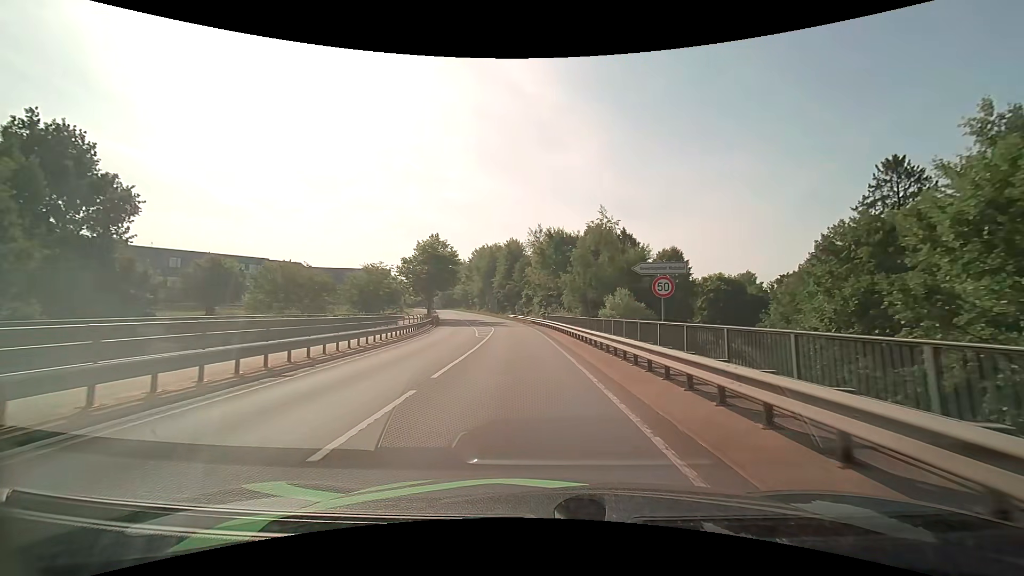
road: secondary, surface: asphalt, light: Day
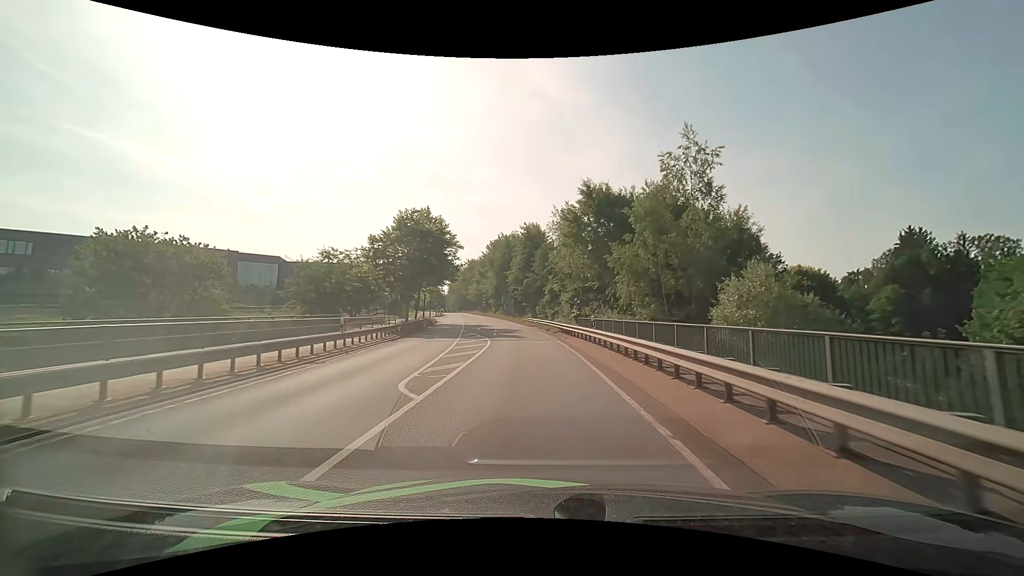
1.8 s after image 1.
(-0.5, +21.1) m; -3°
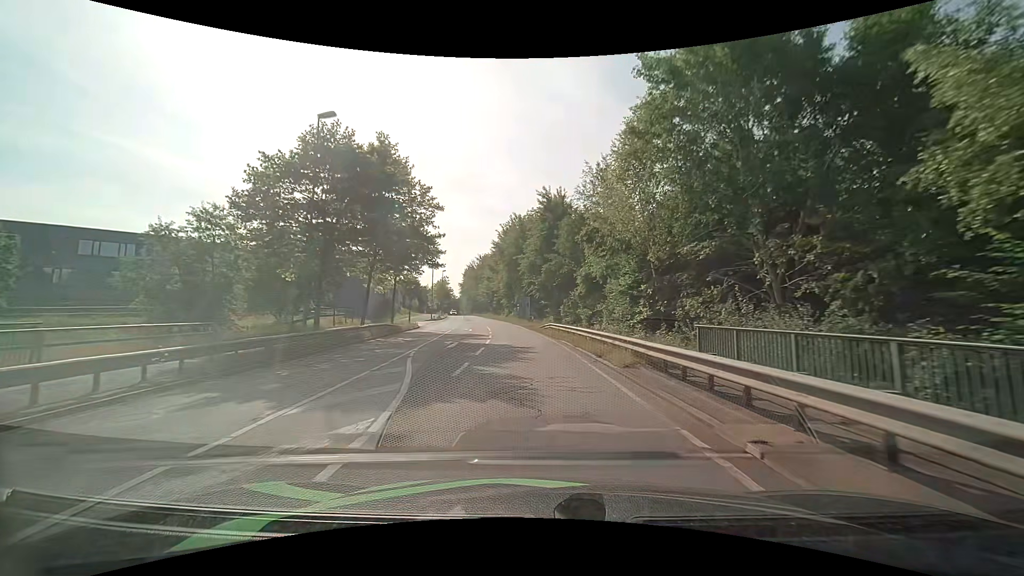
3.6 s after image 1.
(-0.5, +21.7) m; -2°
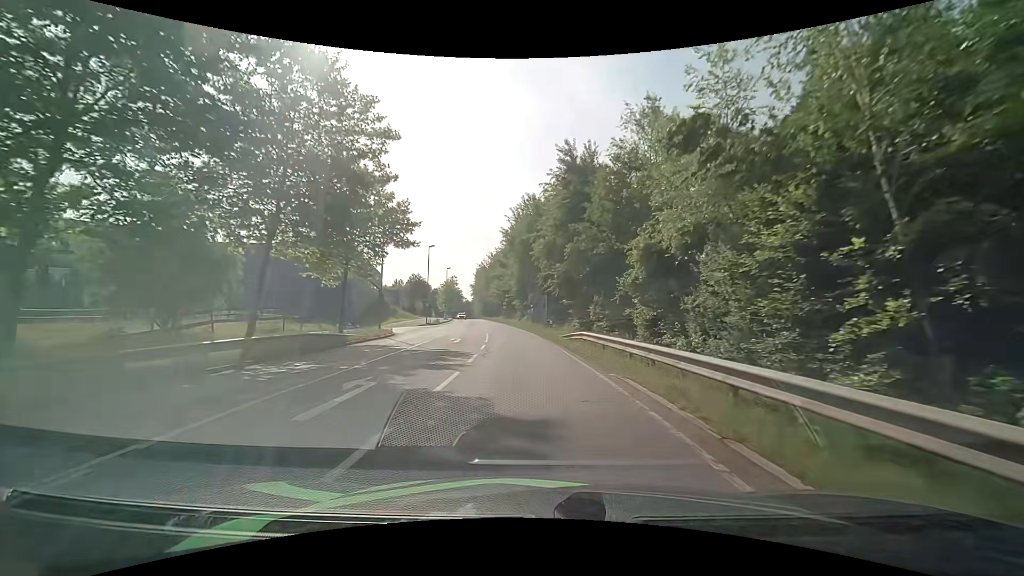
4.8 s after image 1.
(-0.2, +14.6) m; -1°
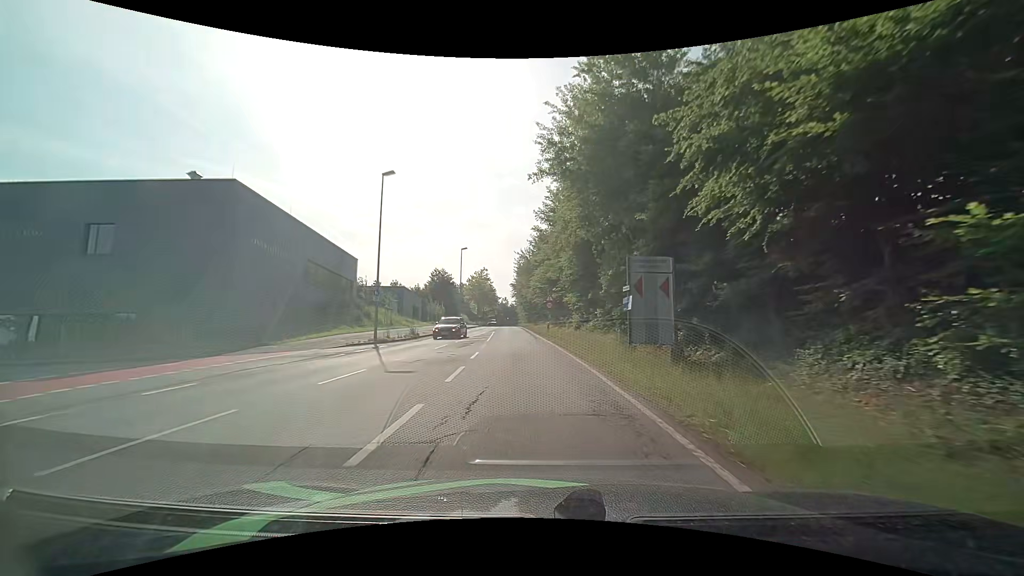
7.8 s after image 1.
(-2.2, +36.0) m; -6°
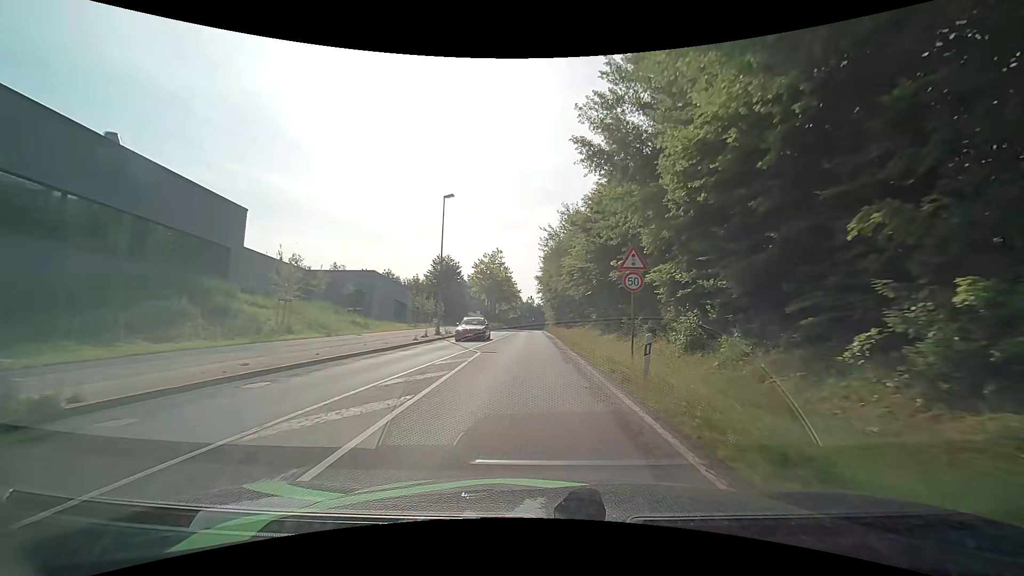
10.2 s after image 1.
(-1.0, +28.4) m; -3°
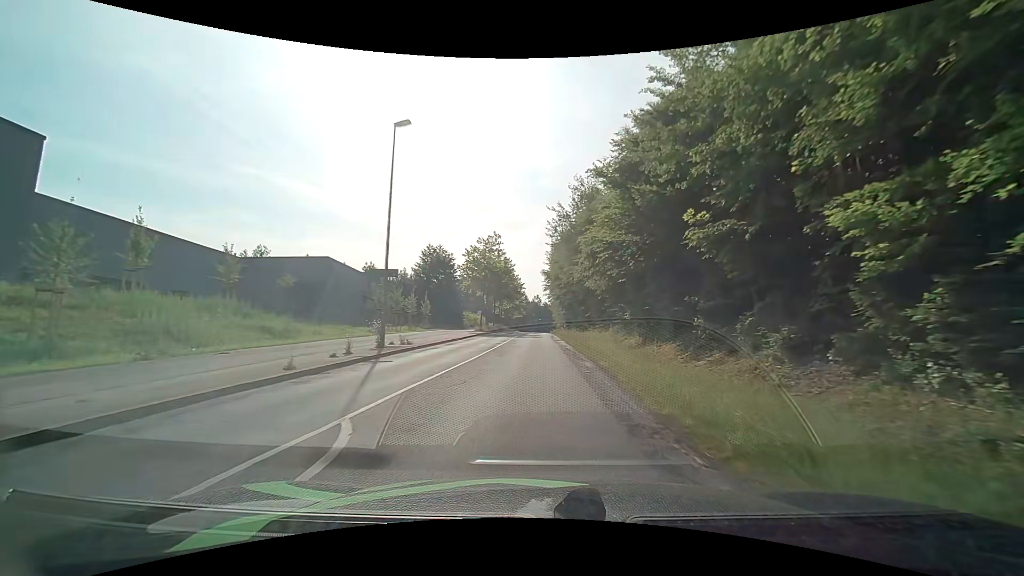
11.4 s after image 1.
(-0.1, +14.2) m; 0°
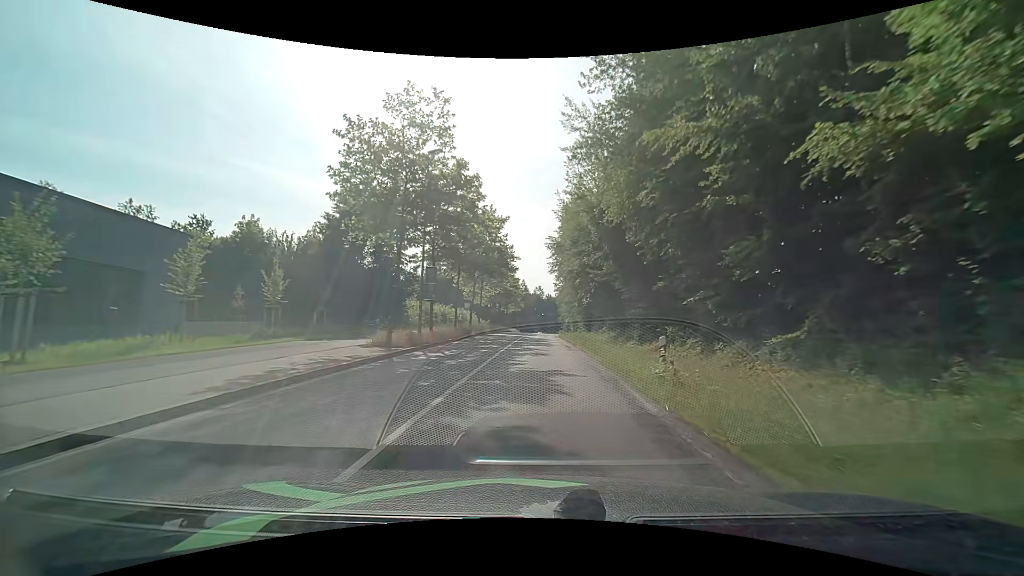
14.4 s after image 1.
(-0.4, +36.0) m; 0°
(0, +10) (0, +20) (0, +30) (0, +40) (0, +50) (+1, +60) (+1, +70) (+1, +80) (+2, +90) (+2, +100) m
